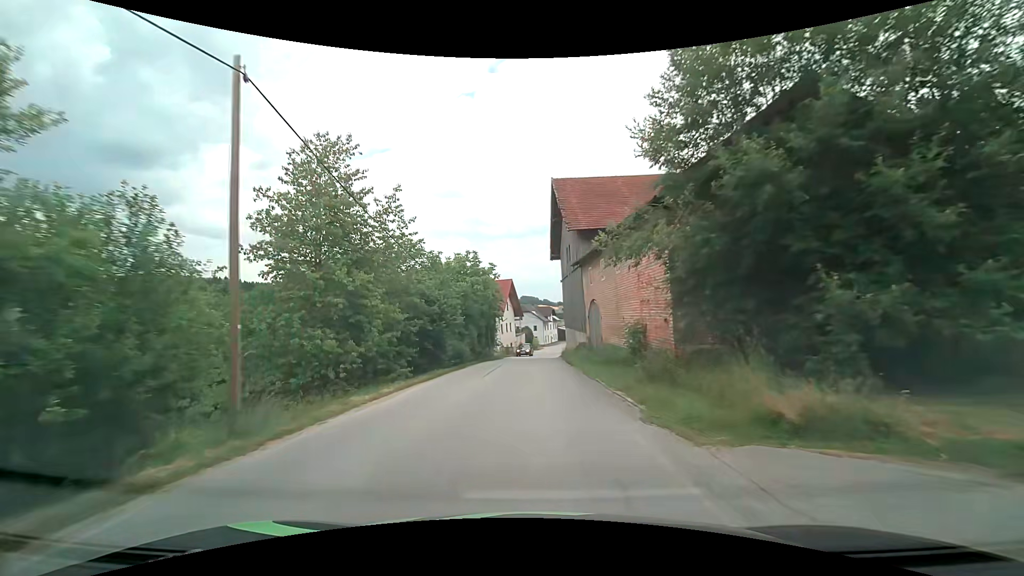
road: secondary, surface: asphalt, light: Day
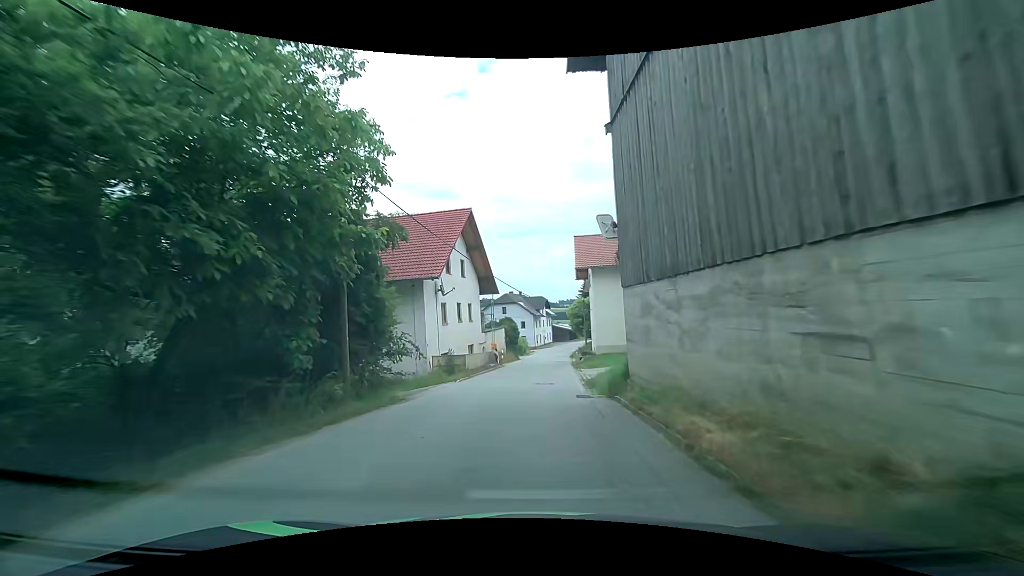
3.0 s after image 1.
(+0.2, +33.7) m; +1°
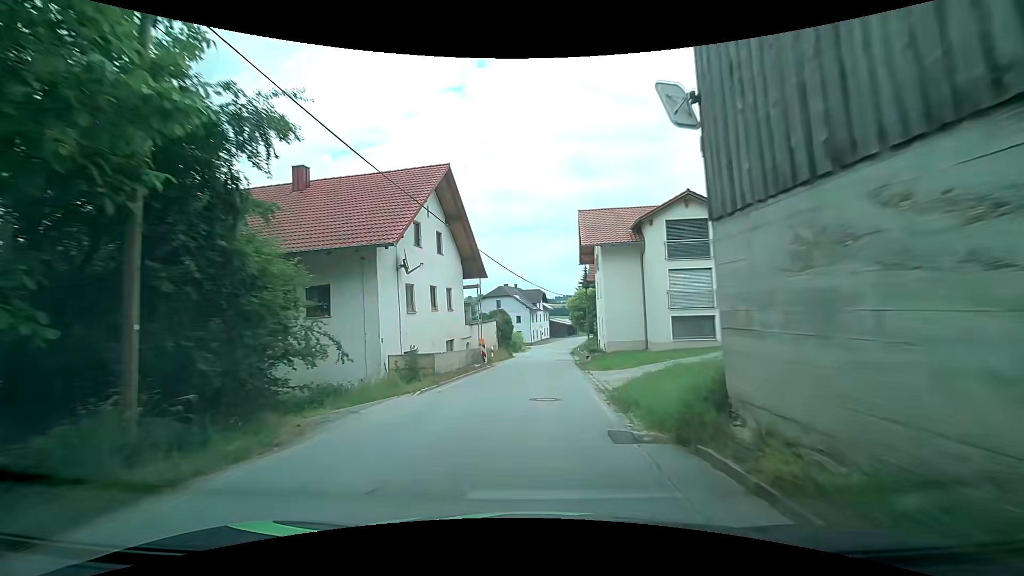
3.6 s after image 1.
(0.0, +6.7) m; -1°
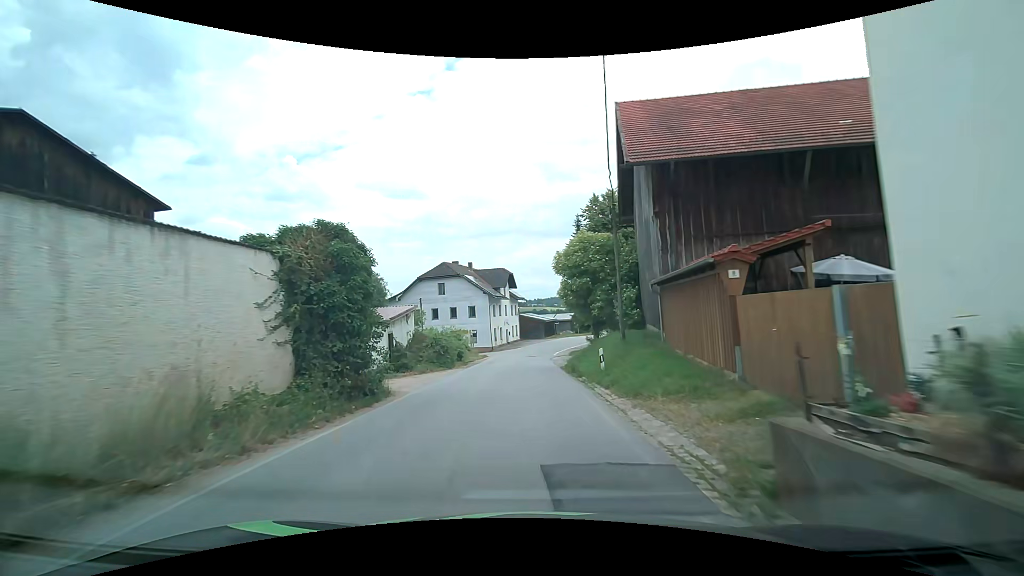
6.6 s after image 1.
(+2.3, +33.0) m; +6°
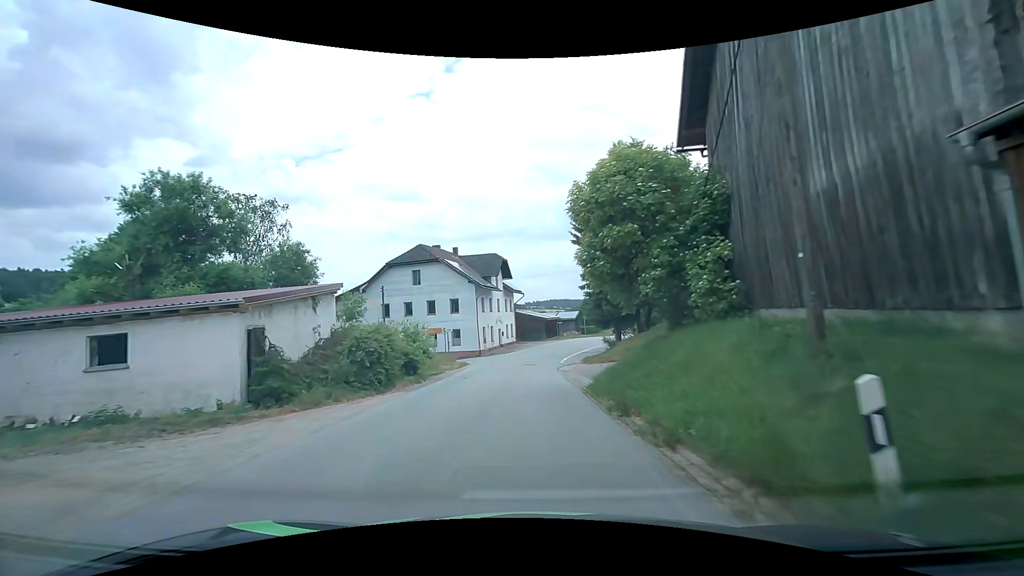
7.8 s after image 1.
(-0.1, +13.1) m; -1°
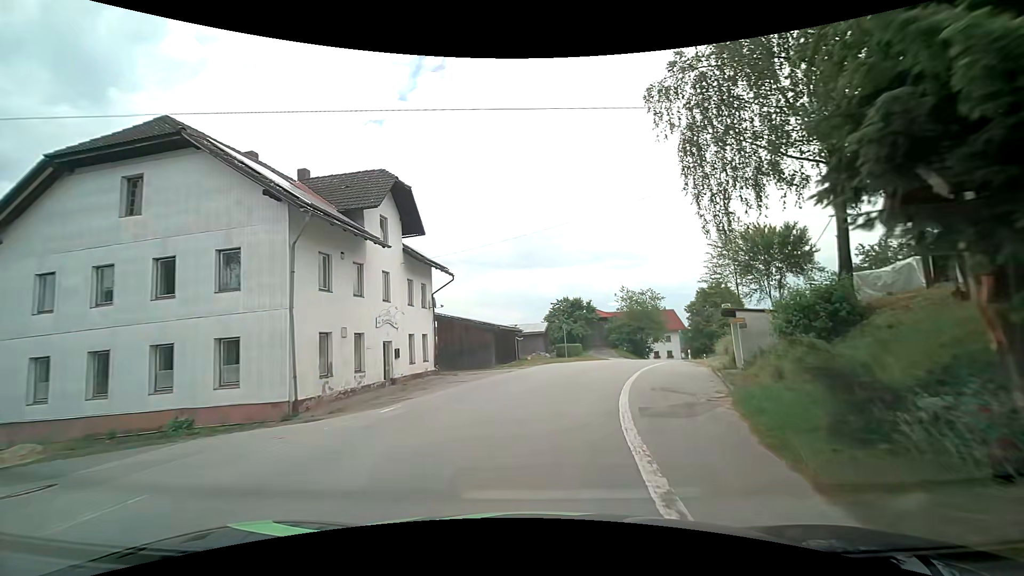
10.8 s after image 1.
(+0.8, +31.8) m; +5°
